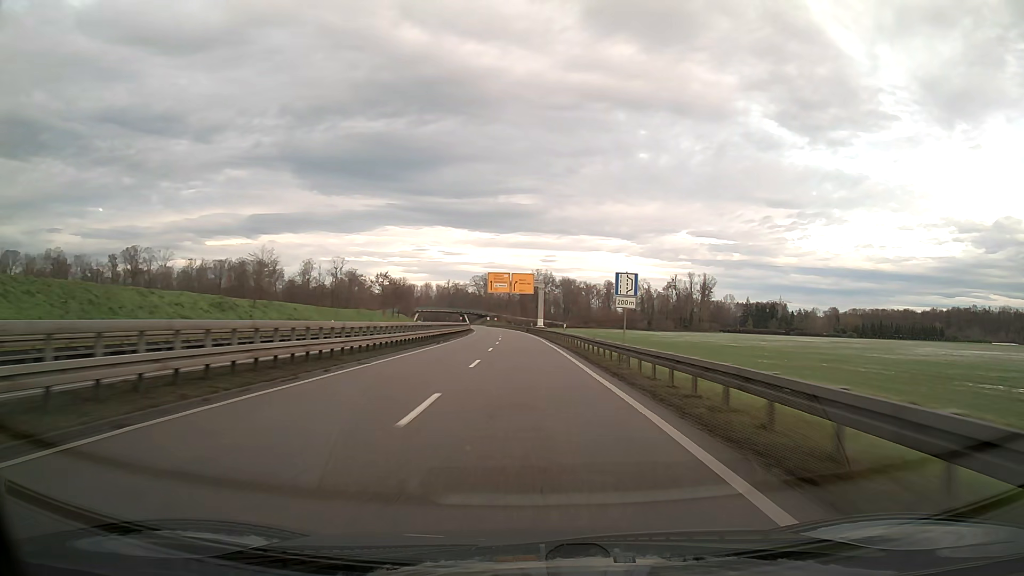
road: trunk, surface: asphalt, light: Day
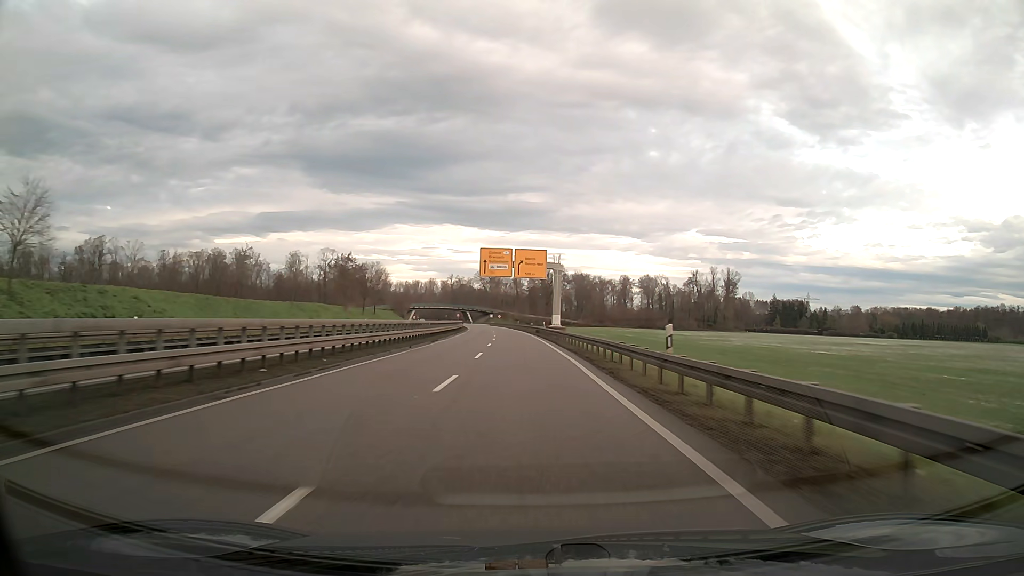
(-0.2, +31.6) m; -1°
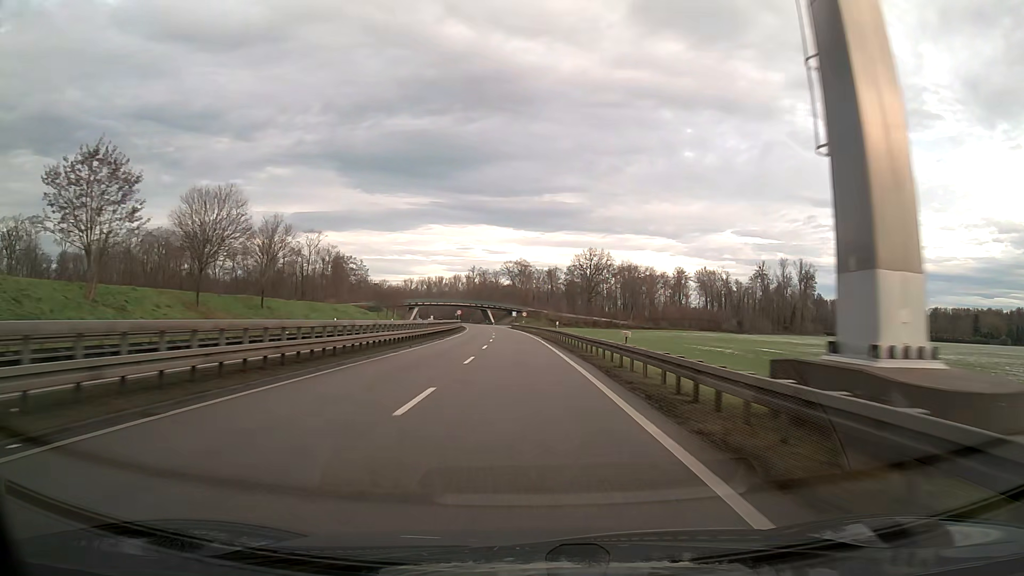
(-1.5, +63.1) m; -3°
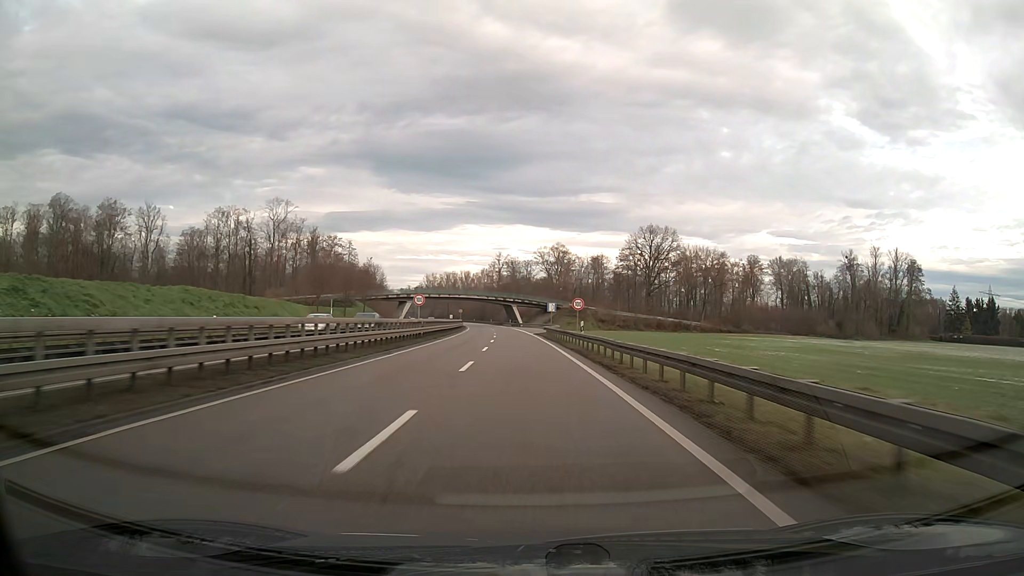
(-1.7, +63.1) m; -3°
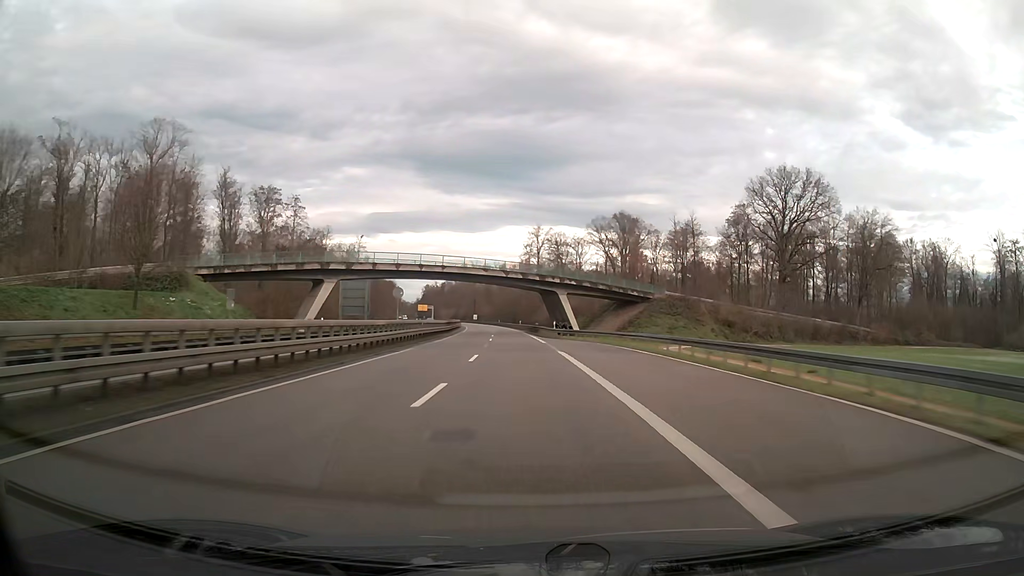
(-2.5, +78.9) m; -4°
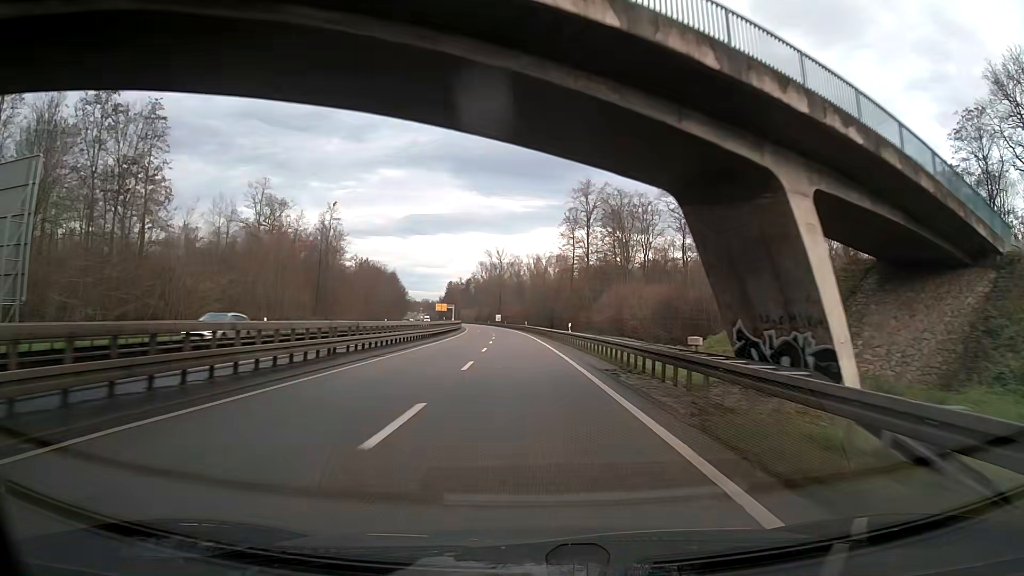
(-1.7, +63.1) m; -3°
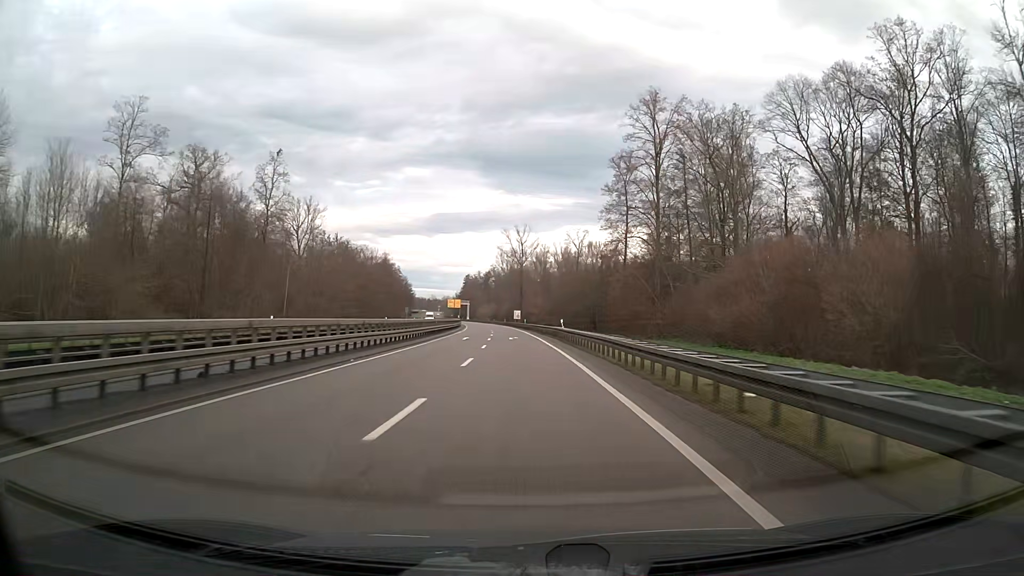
(-0.9, +47.4) m; -2°
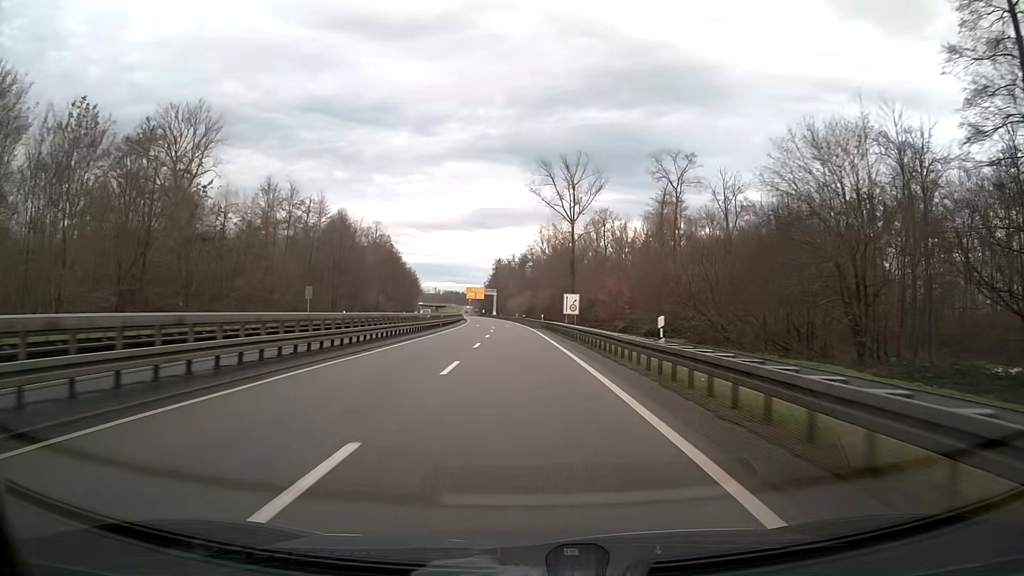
(-2.3, +75.7) m; -3°
